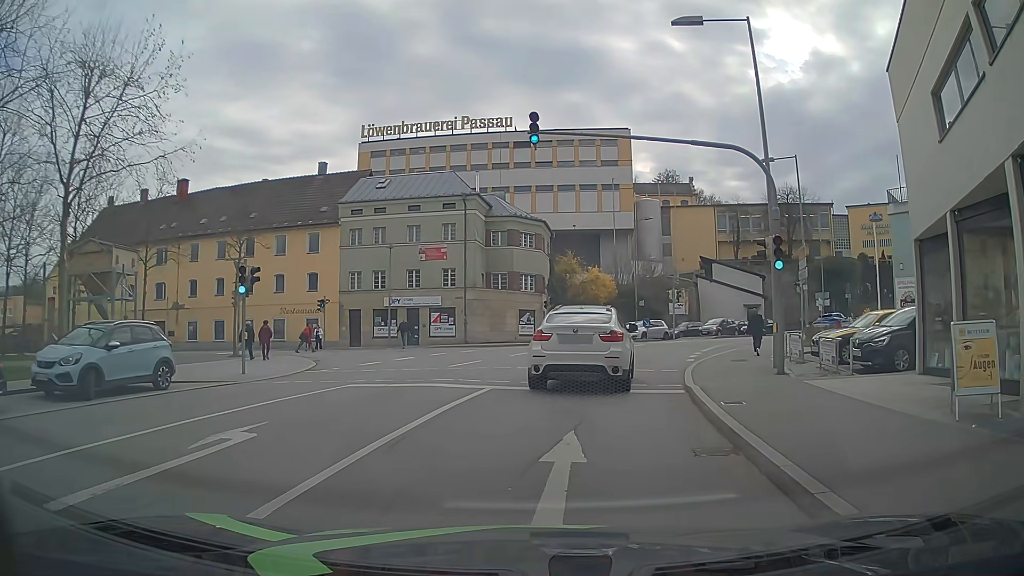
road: residential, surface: asphalt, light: Day
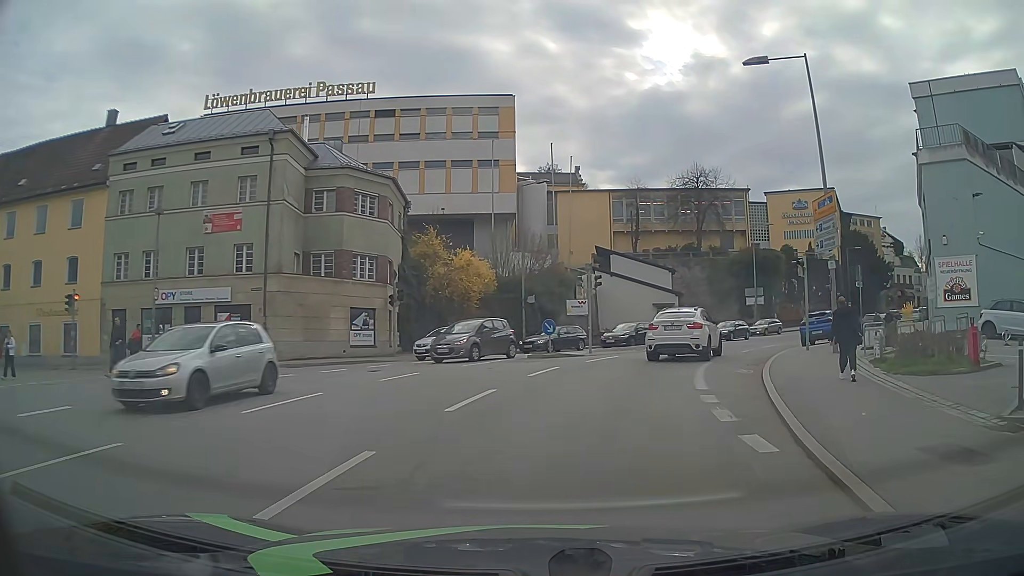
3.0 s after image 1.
(+0.9, +16.8) m; +10°
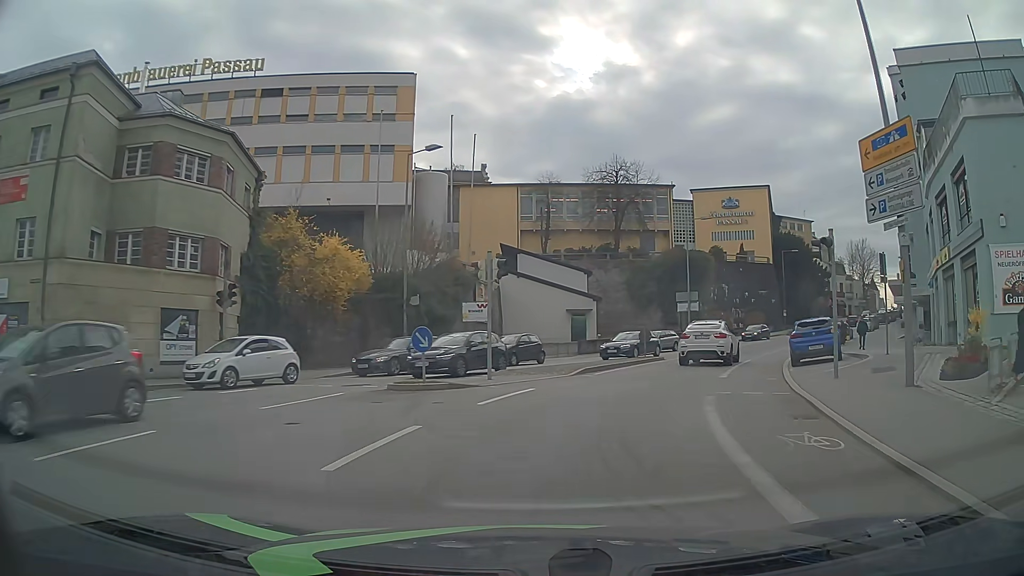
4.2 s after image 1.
(+0.6, +9.7) m; +8°
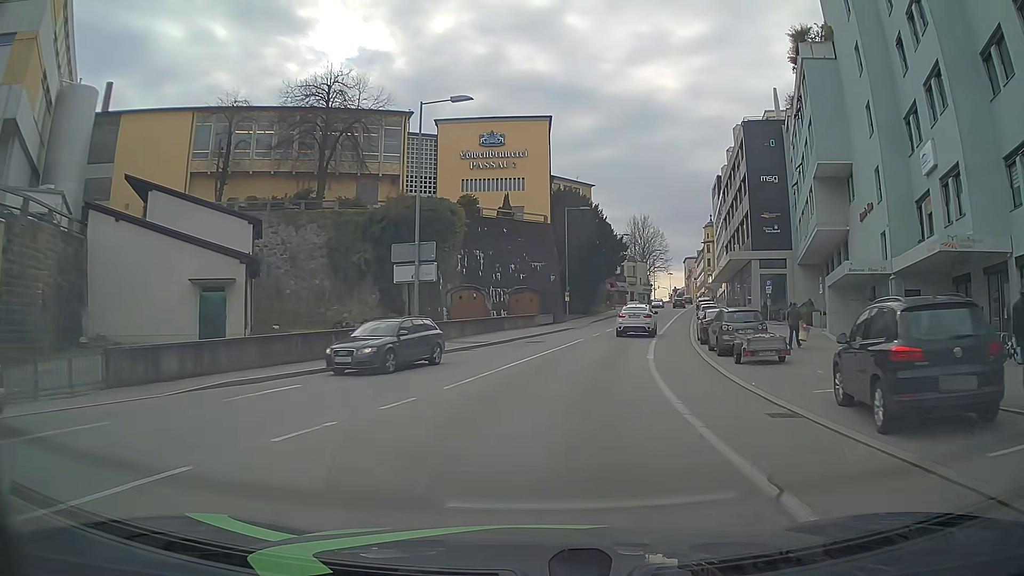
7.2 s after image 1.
(+6.3, +27.6) m; +22°
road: tertiary
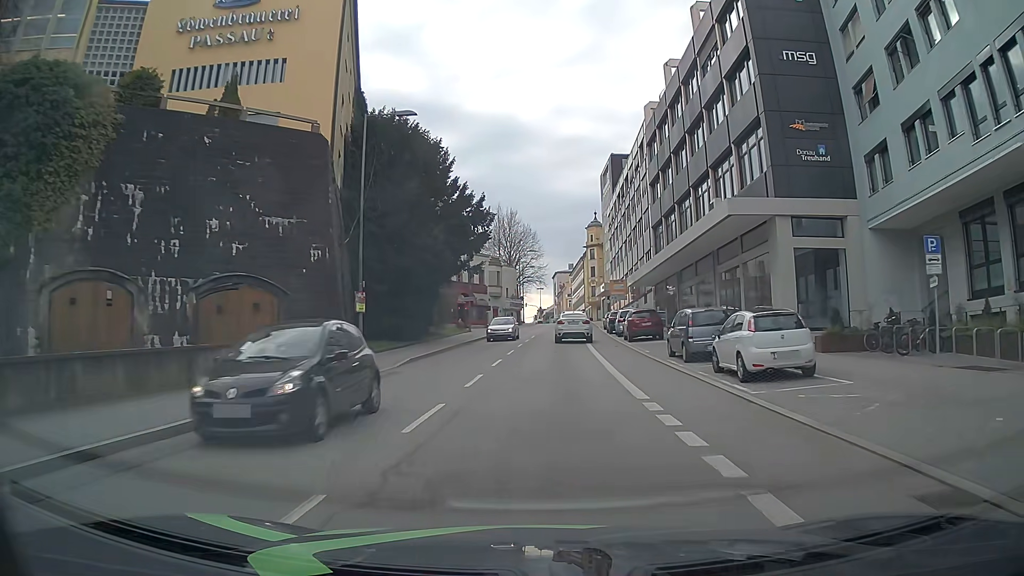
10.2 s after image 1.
(+4.0, +33.3) m; +12°
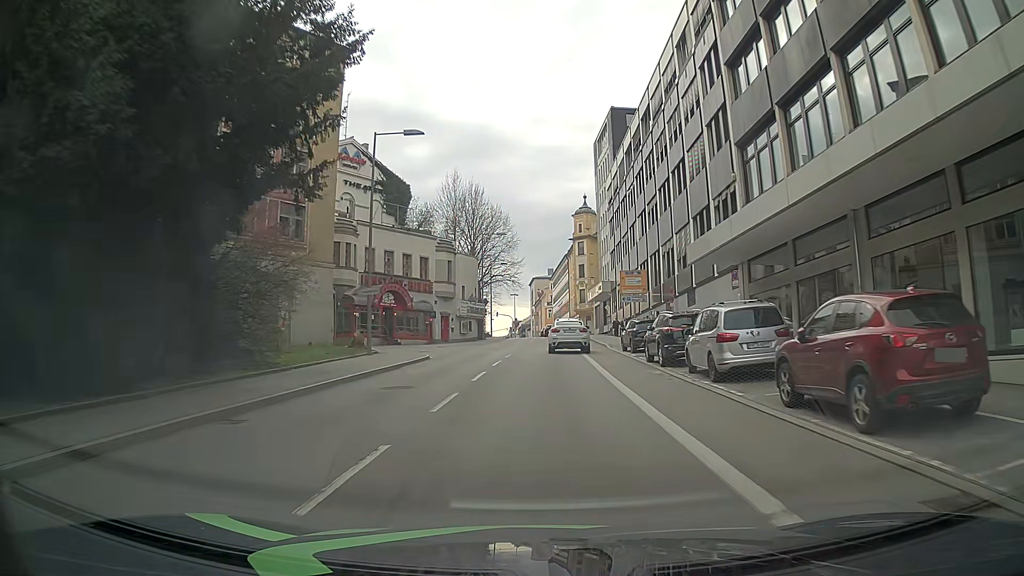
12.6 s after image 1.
(+0.7, +27.7) m; +2°
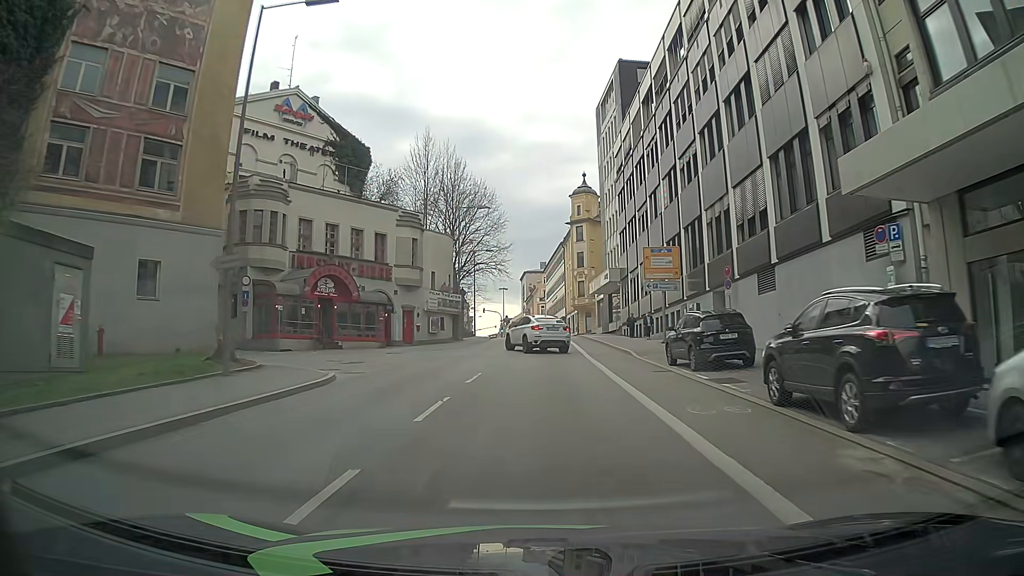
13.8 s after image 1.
(-0.1, +13.5) m; -1°
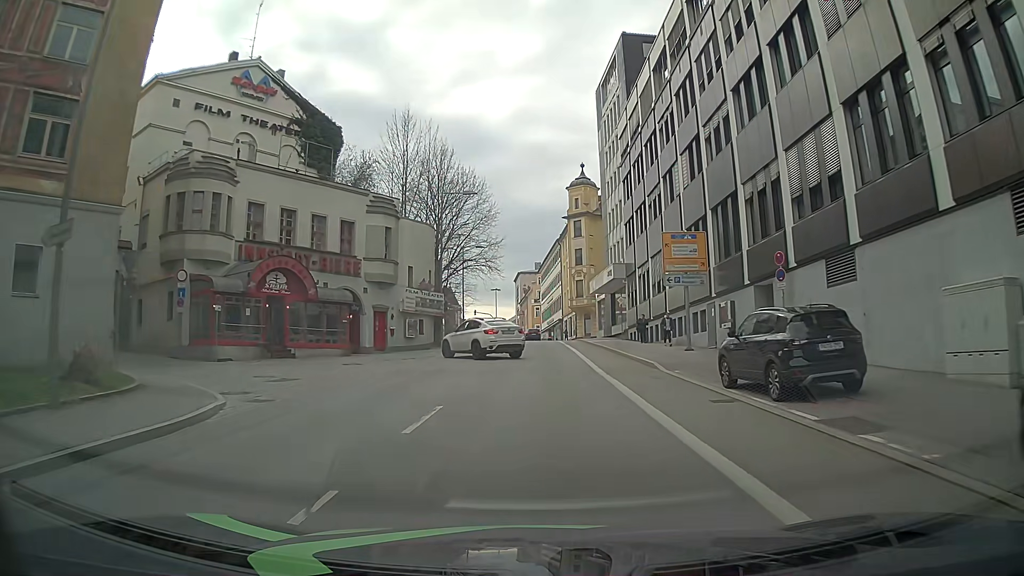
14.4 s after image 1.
(+0.2, +6.7) m; +3°
(0, +10) (0, +20) (0, +30) (0, +40) (0, +50) (-1, +60) (-1, +70) (-2, +80) (-3, +90) (-3, +100) m
